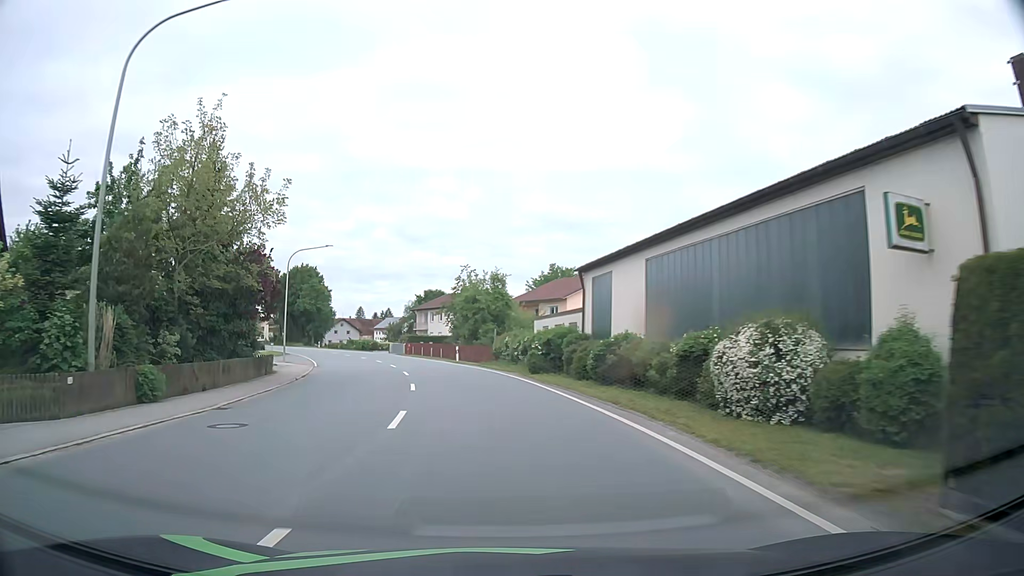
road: primary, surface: asphalt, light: Day
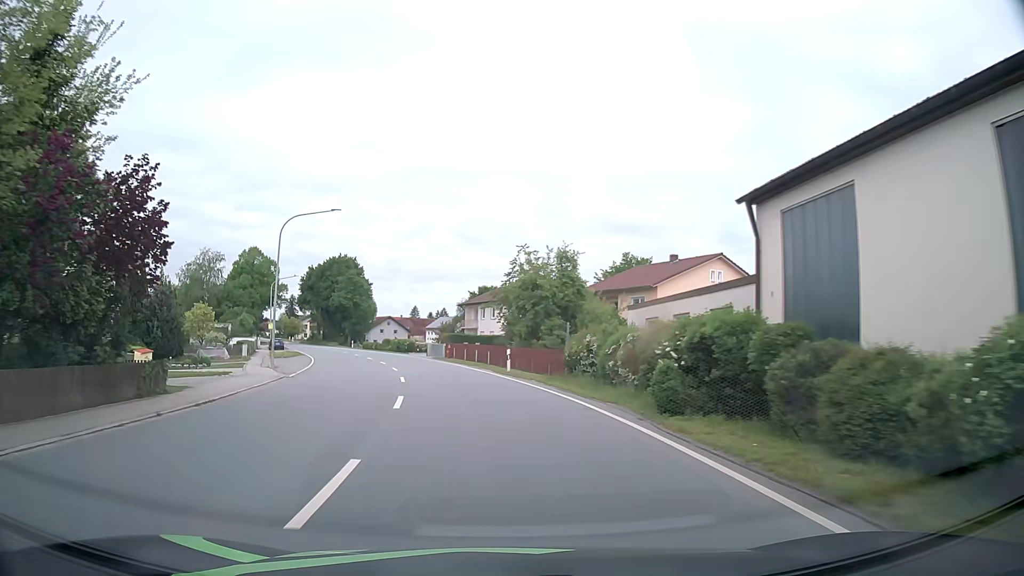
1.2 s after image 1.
(-0.7, +15.2) m; -5°
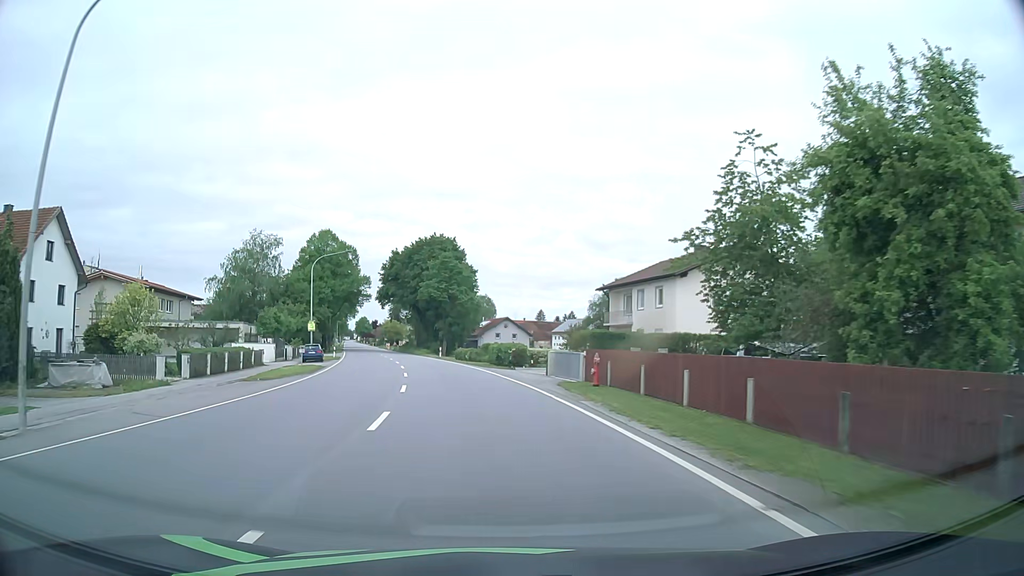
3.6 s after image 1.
(-2.8, +30.3) m; -11°
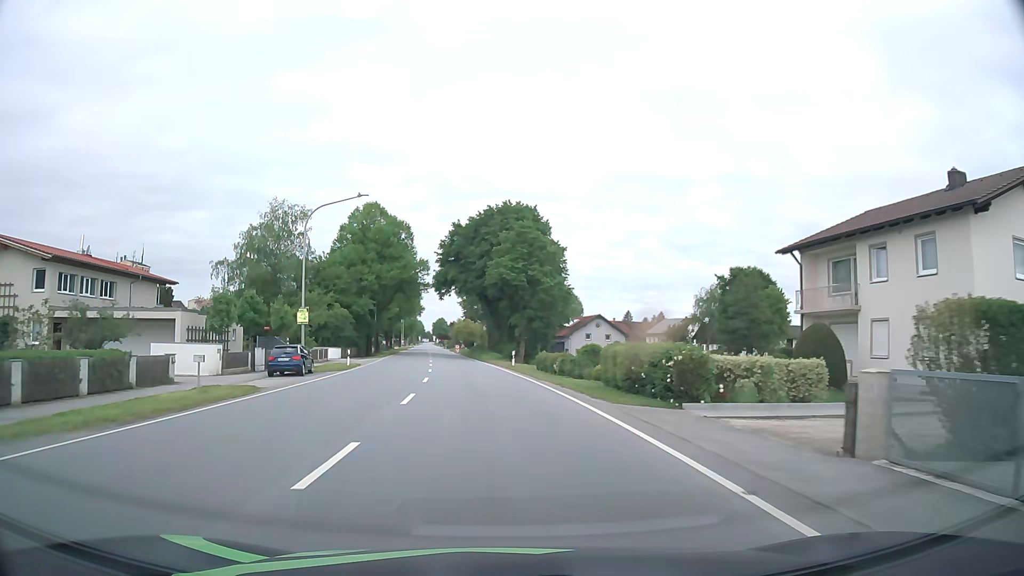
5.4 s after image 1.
(-1.3, +22.8) m; -7°
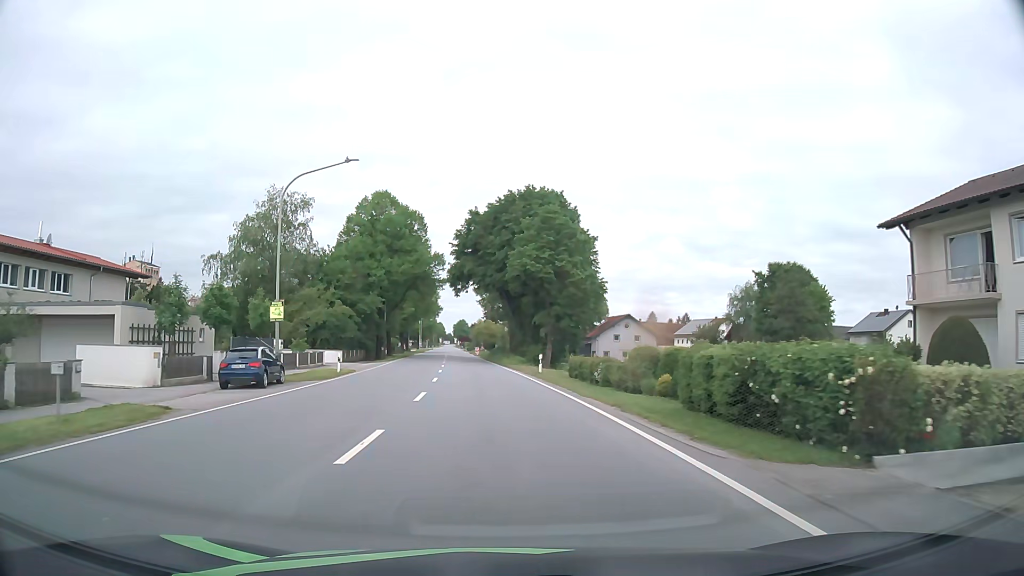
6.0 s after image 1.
(-0.1, +7.6) m; -2°
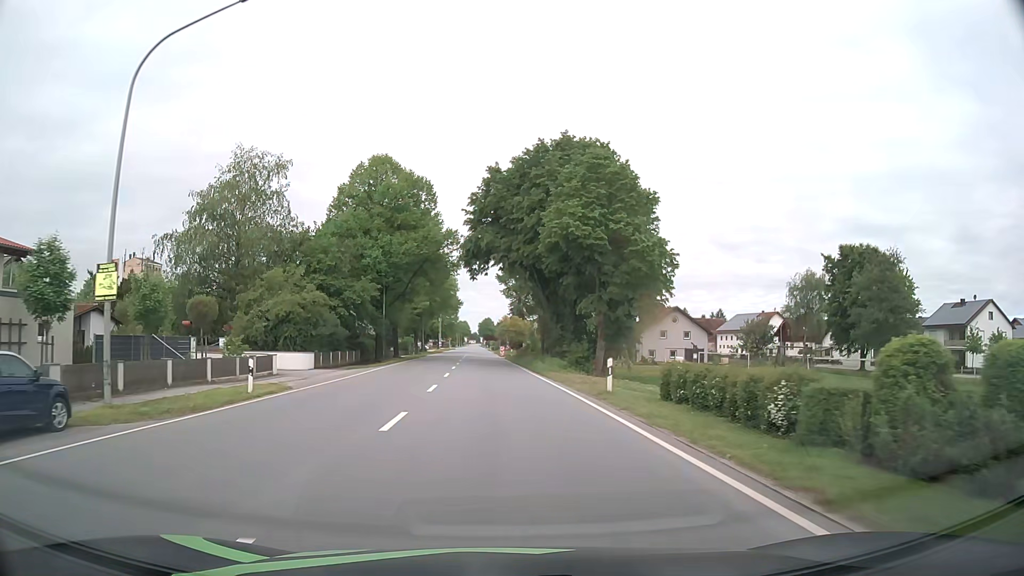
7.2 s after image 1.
(-0.4, +15.2) m; -2°
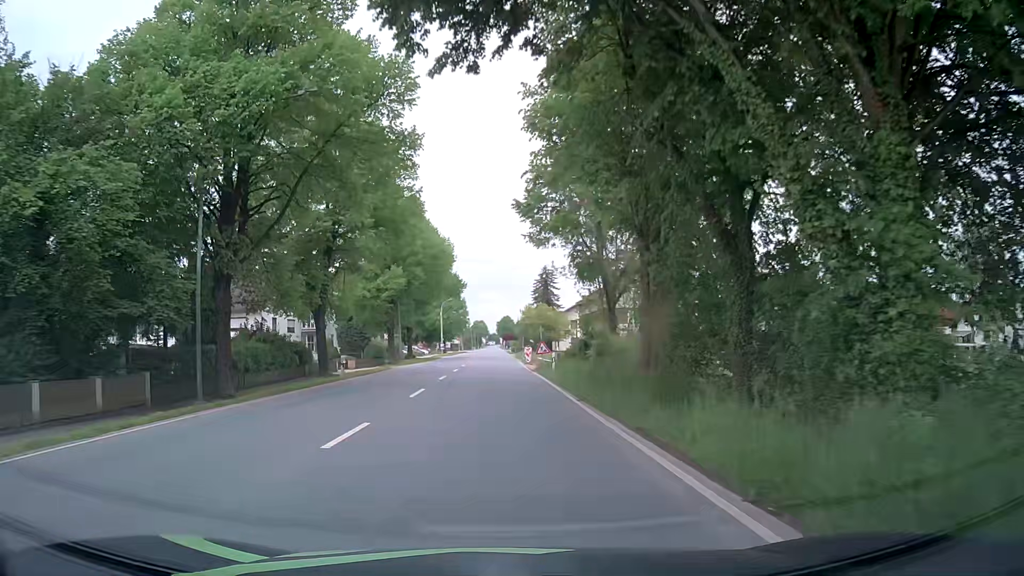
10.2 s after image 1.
(-0.7, +38.1) m; -2°
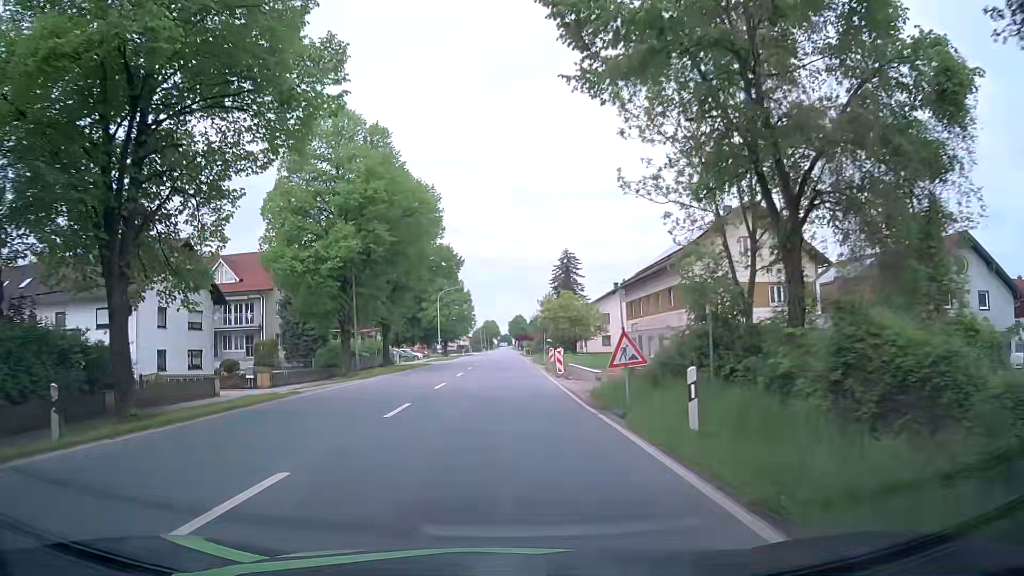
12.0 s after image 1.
(-0.2, +22.8) m; 0°
